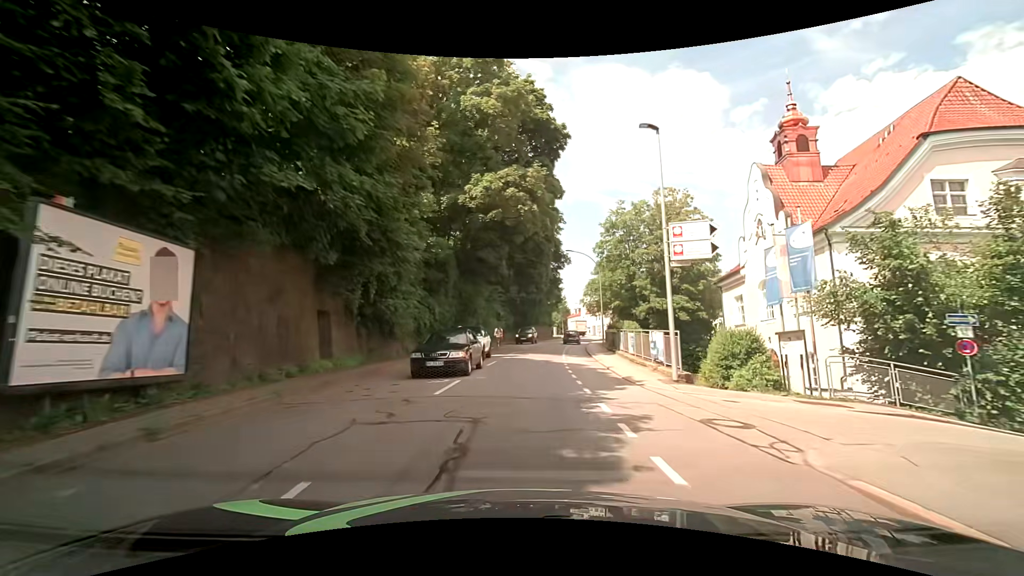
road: tertiary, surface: asphalt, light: Day
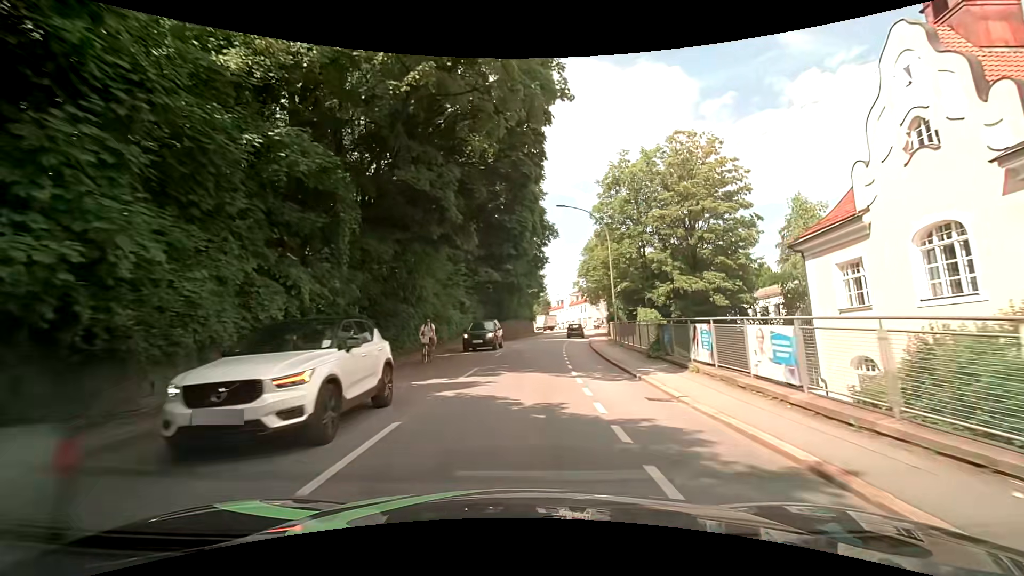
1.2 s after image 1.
(+0.4, +15.3) m; +3°
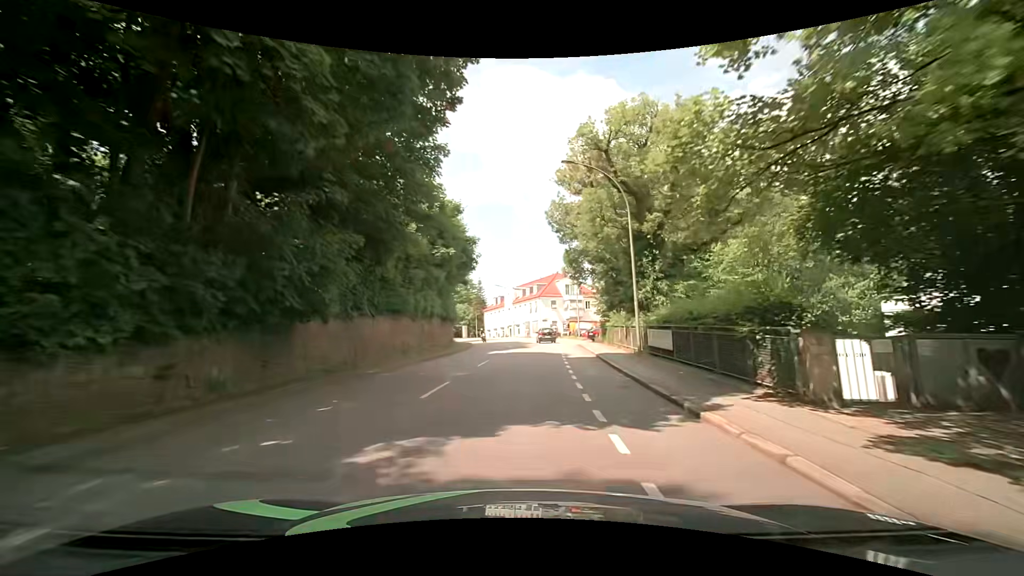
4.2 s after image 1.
(+2.1, +38.8) m; +8°
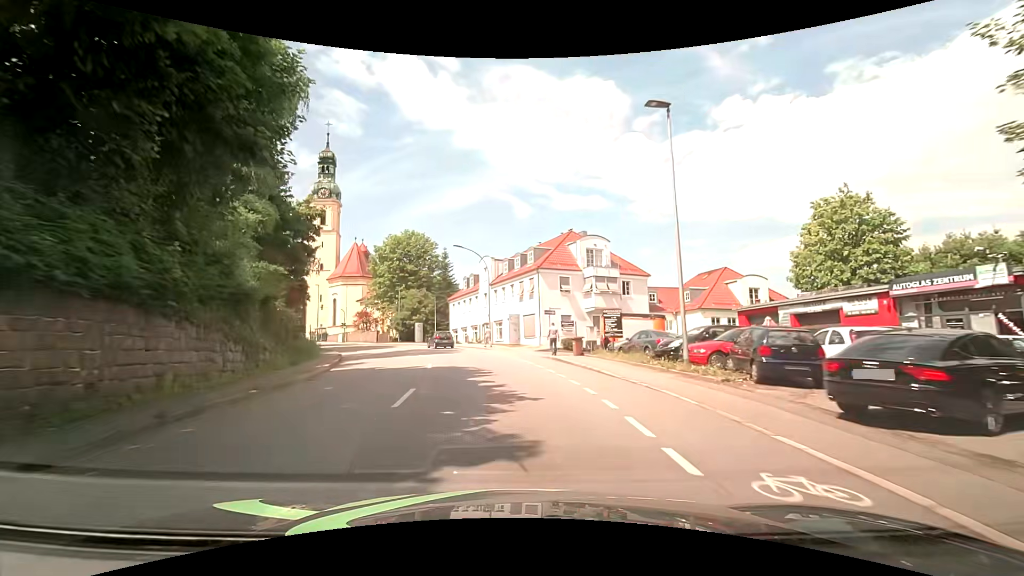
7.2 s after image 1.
(+0.8, +38.6) m; 0°
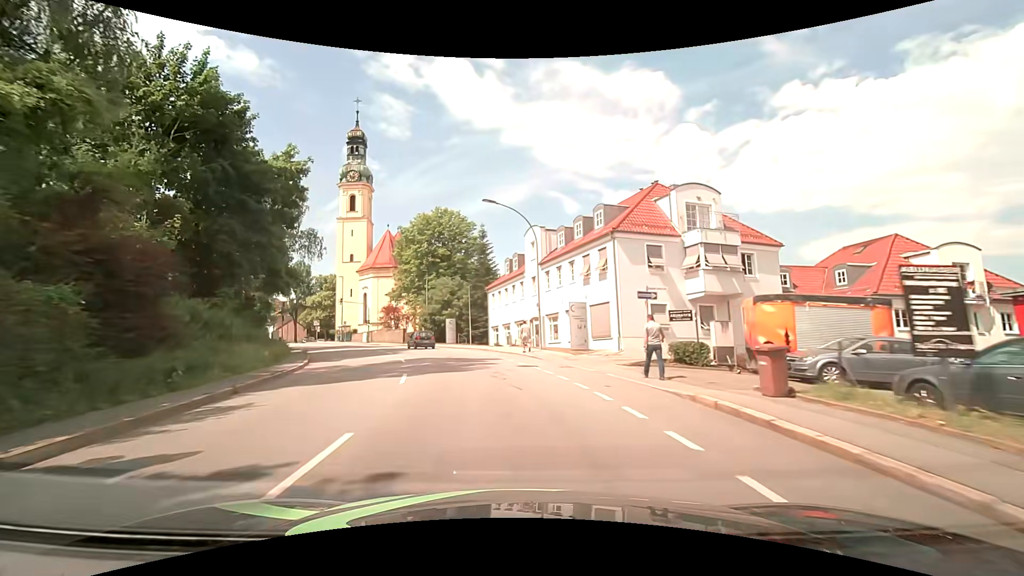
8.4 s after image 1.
(-0.8, +14.9) m; -6°
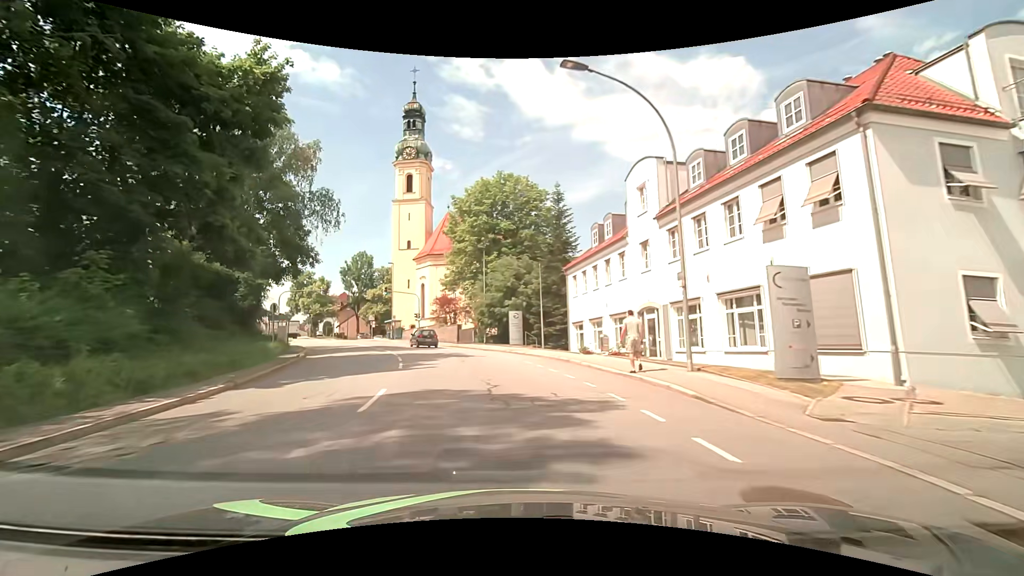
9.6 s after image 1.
(-1.1, +14.6) m; -9°
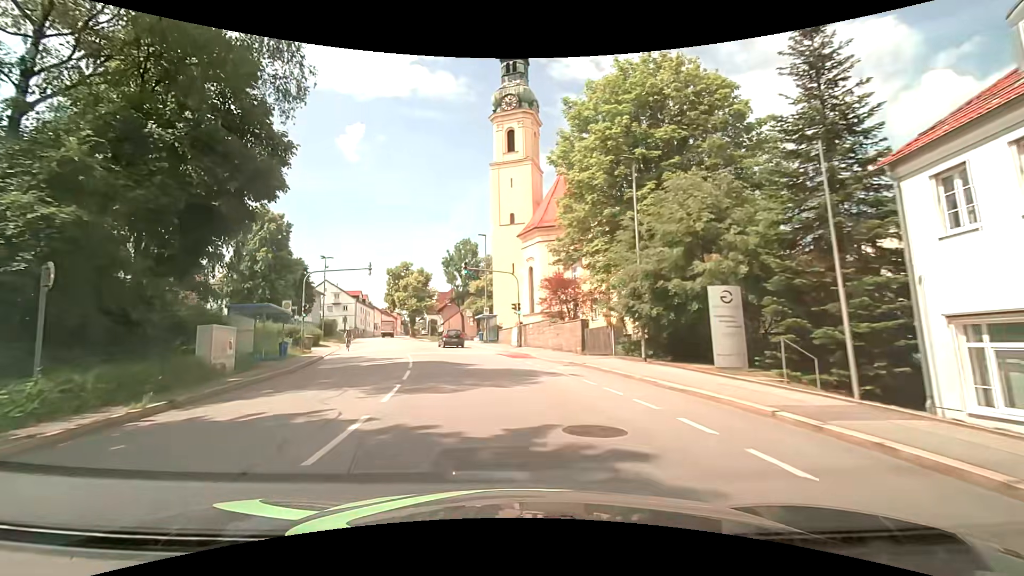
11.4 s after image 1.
(-2.4, +21.6) m; -13°
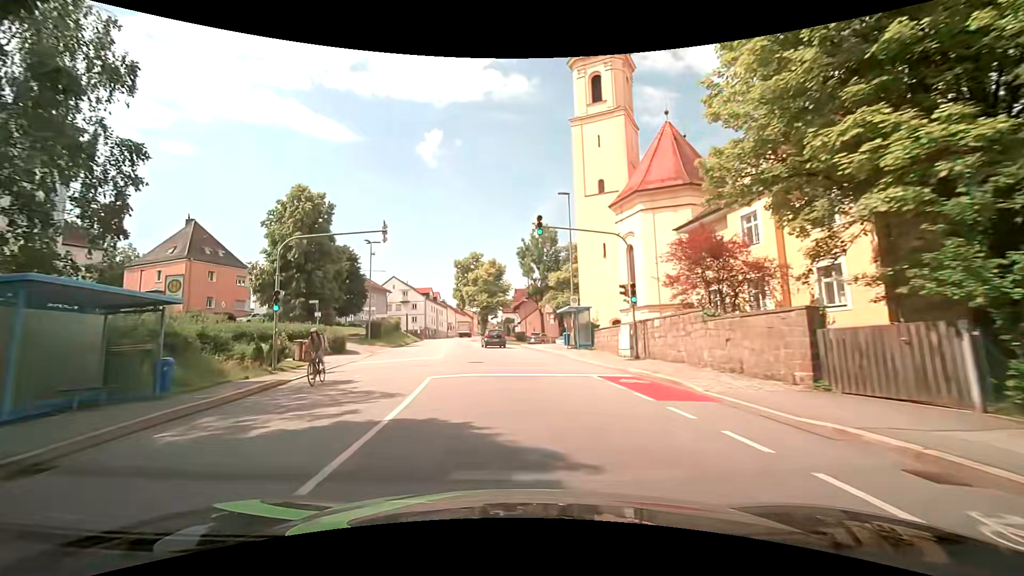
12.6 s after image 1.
(-1.3, +14.4) m; -9°
(-1, +10) (-2, +20) (-3, +30) (-4, +40) (-6, +50) (-8, +59) (-9, +69) (-11, +79) (-12, +89) (-12, +99) m
